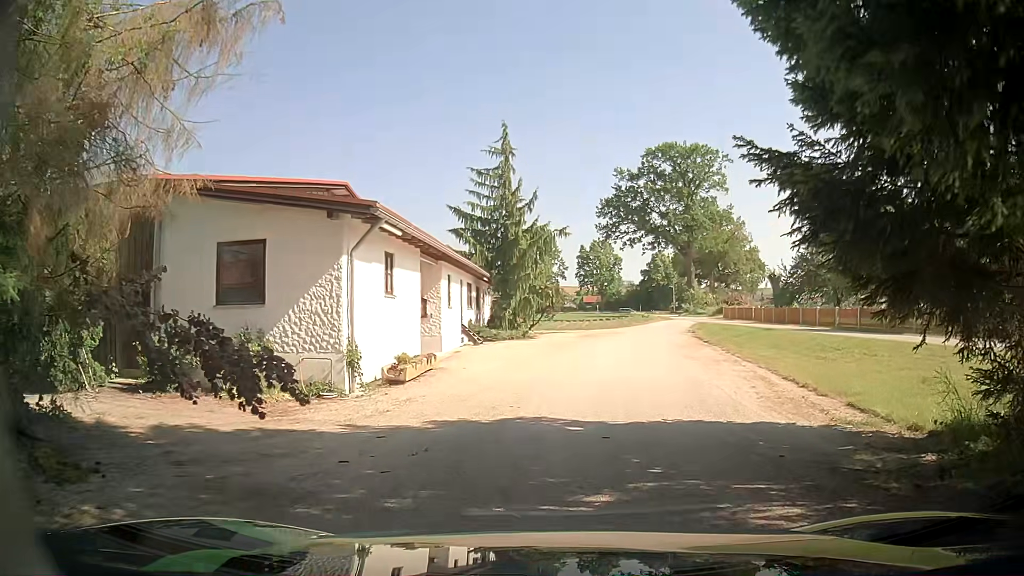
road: service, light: Day
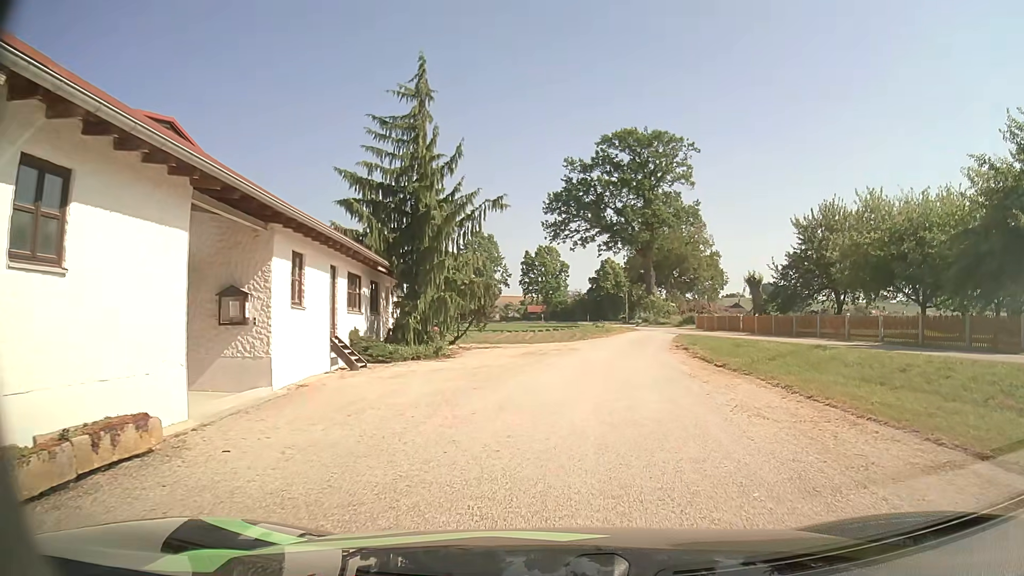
(+0.1, +11.1) m; +3°
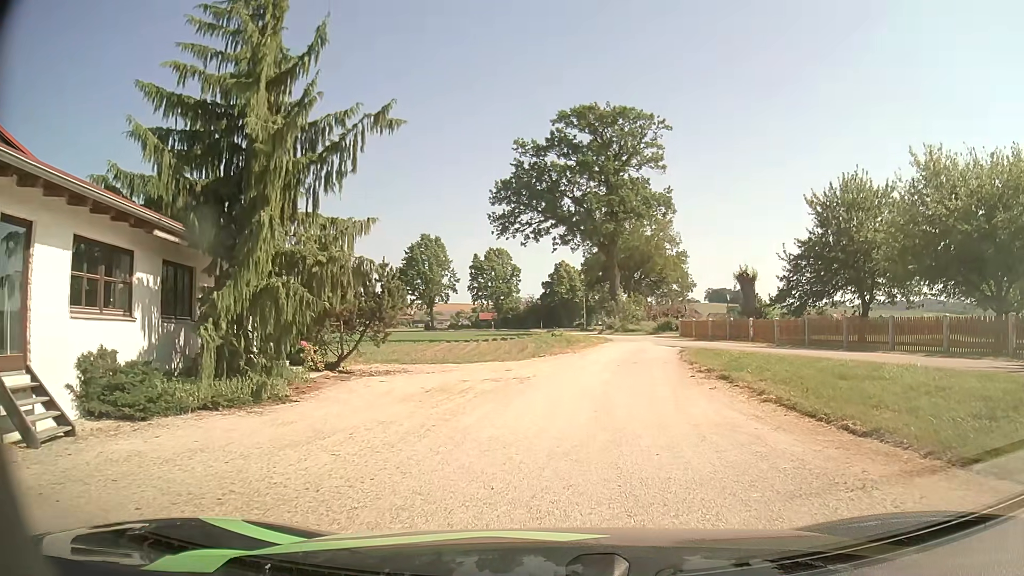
(+0.4, +11.2) m; +4°
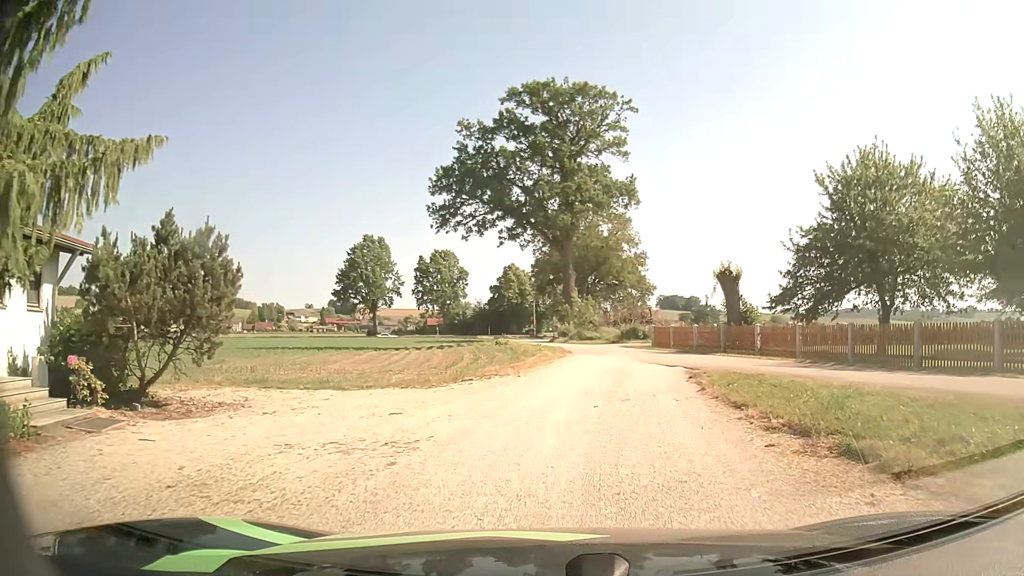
(+0.3, +8.2) m; +4°
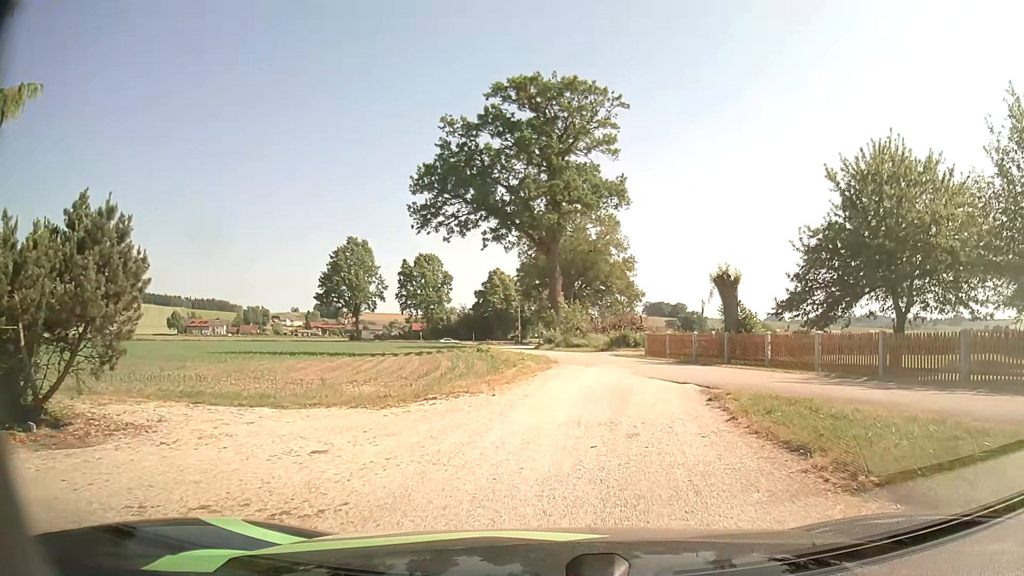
(0.0, +2.8) m; +2°
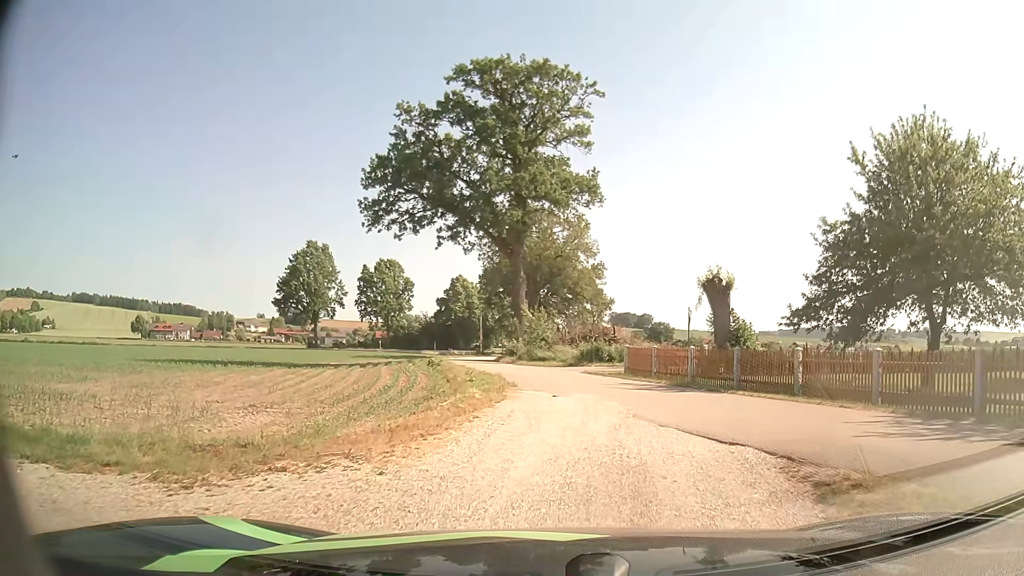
(+0.1, +5.5) m; +4°
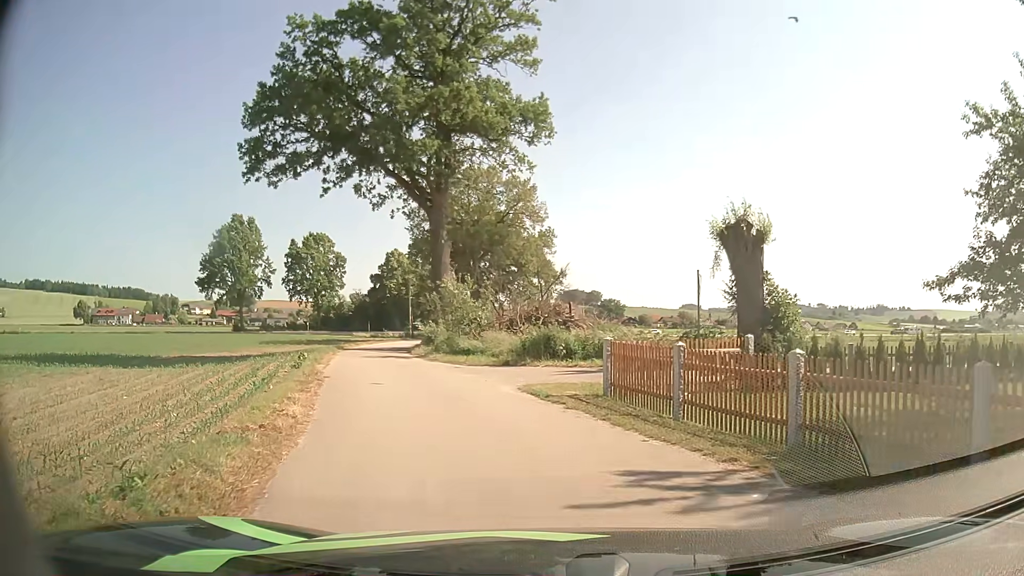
(+0.6, +13.1) m; +4°
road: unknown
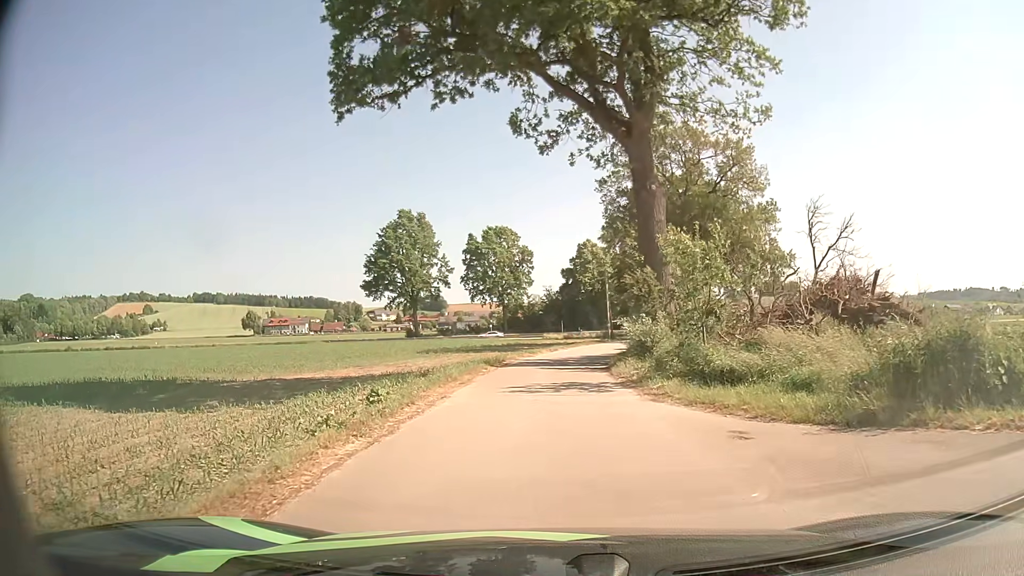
(-2.4, +14.4) m; -17°
(0, +10) (0, +20) (+1, +30) (+2, +40) (+4, +50) (+7, +59) (+10, +69) (+12, +79) (+15, +88) (+17, +98) m
